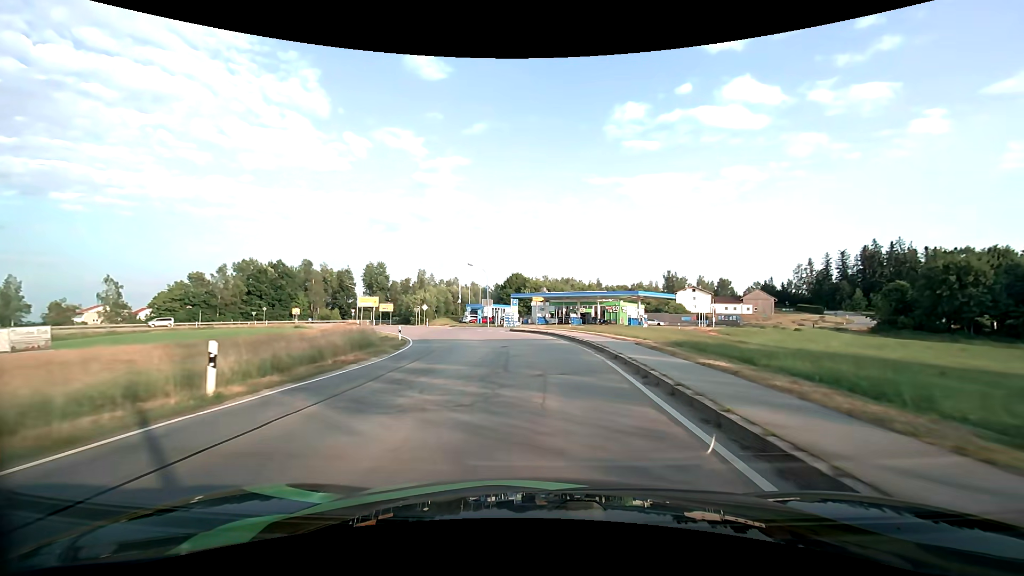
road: tertiary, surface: asphalt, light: Day
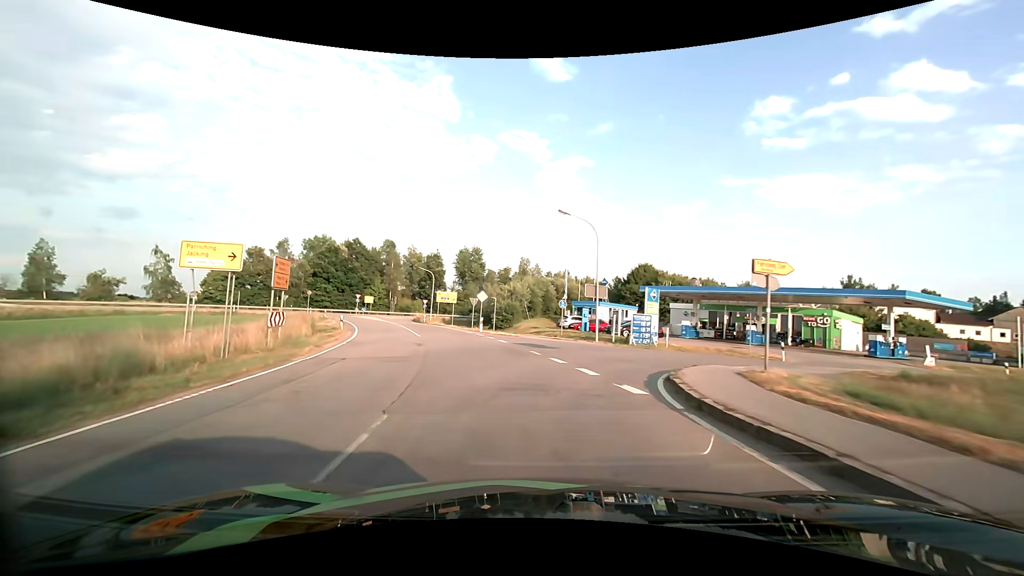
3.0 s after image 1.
(-2.2, +32.3) m; -13°
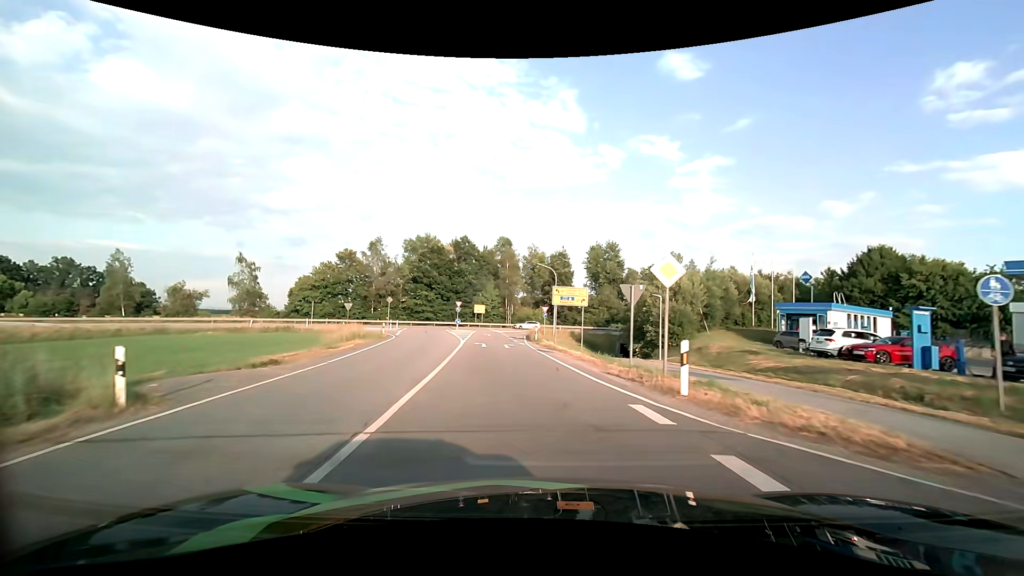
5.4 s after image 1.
(-3.6, +25.7) m; -15°
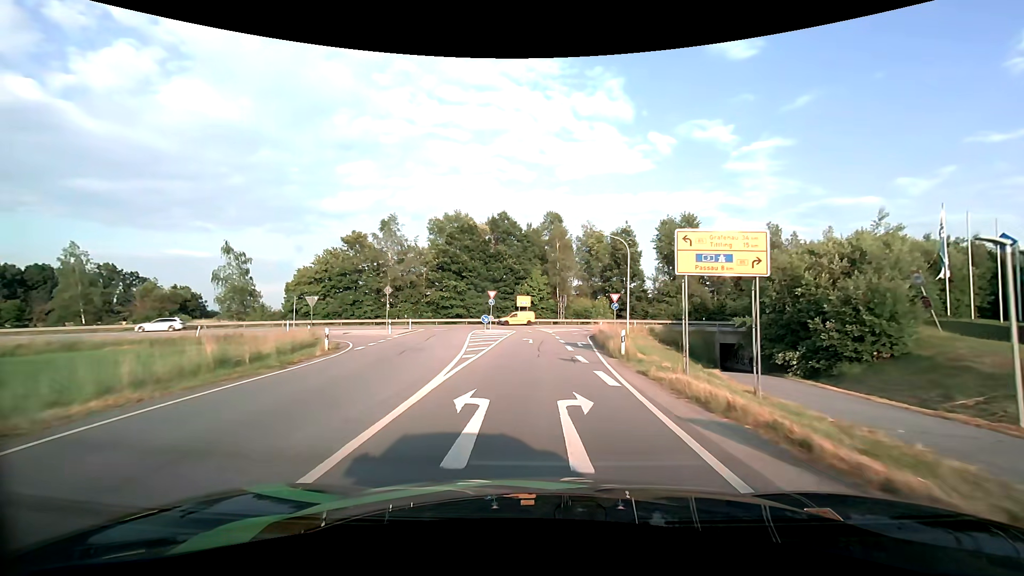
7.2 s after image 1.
(-1.1, +19.5) m; -5°
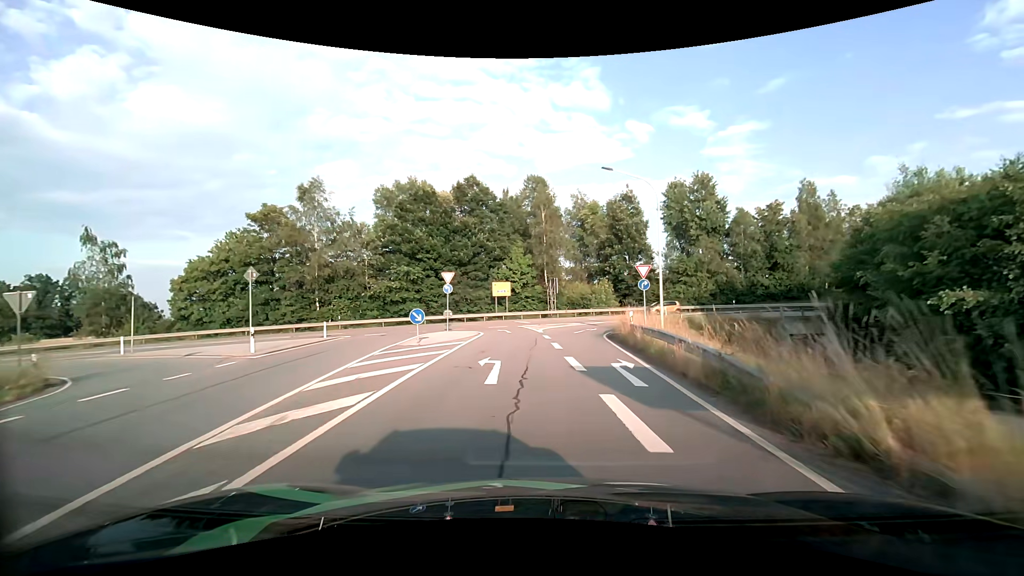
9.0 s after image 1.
(+0.1, +17.5) m; +2°
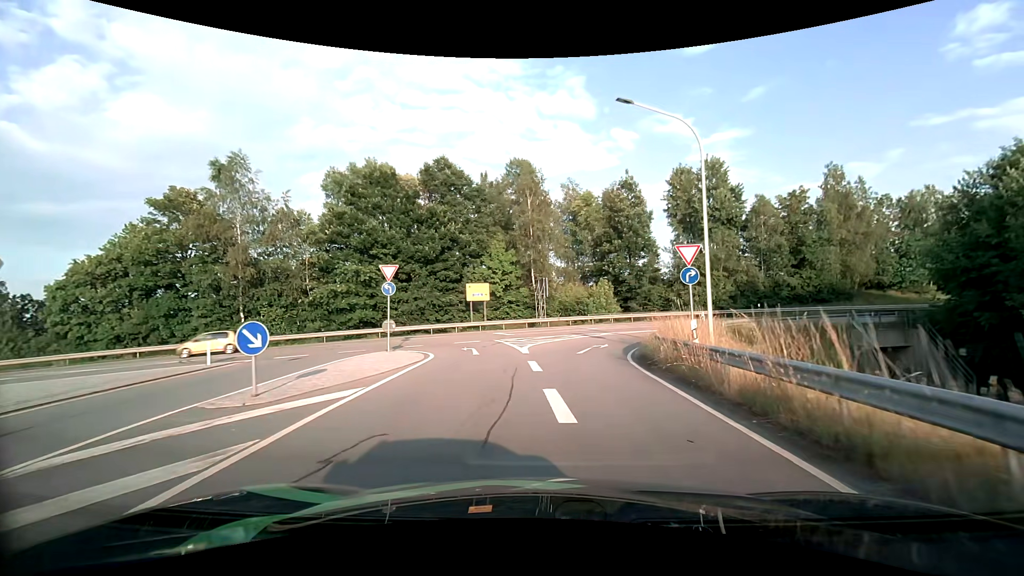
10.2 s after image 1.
(+0.1, +10.4) m; +1°
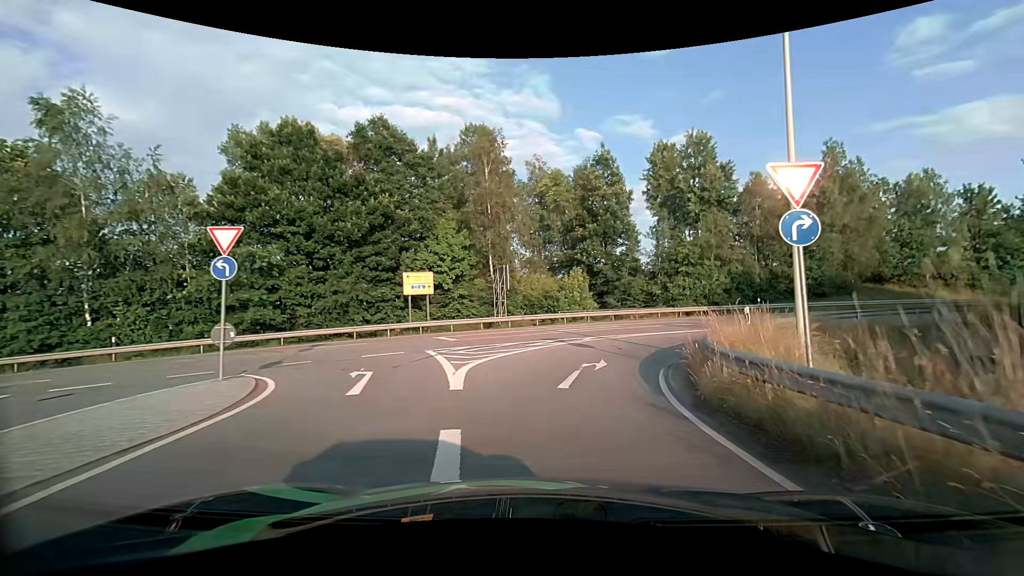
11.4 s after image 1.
(+0.2, +9.3) m; +4°
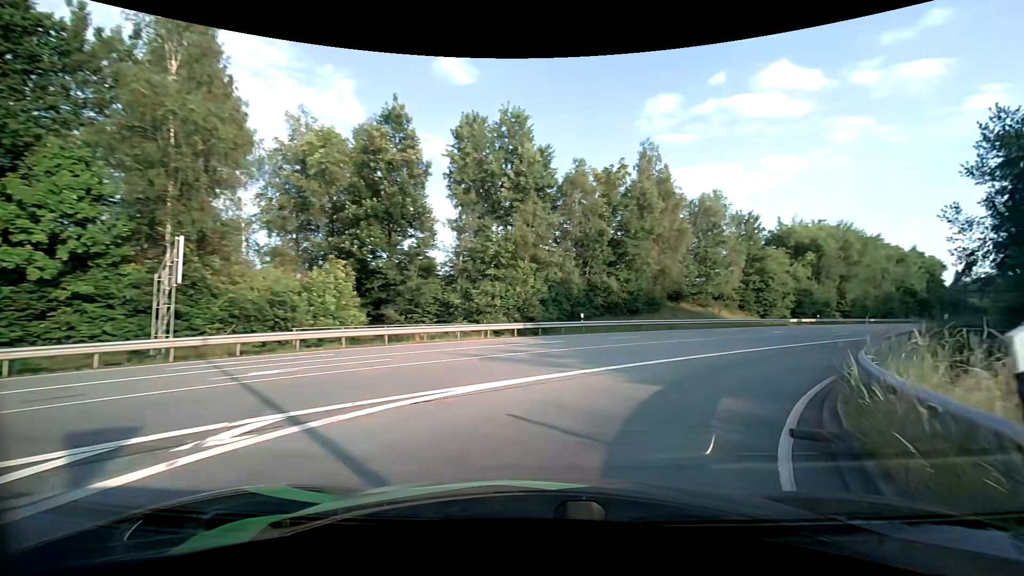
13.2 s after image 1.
(+2.2, +14.6) m; +23°
(+2, +10) (+8, +18) (+15, +25) (+22, +32) (+28, +40) (+35, +47) (+42, +54) (+49, +62) (+56, +69) (+62, +77) m
